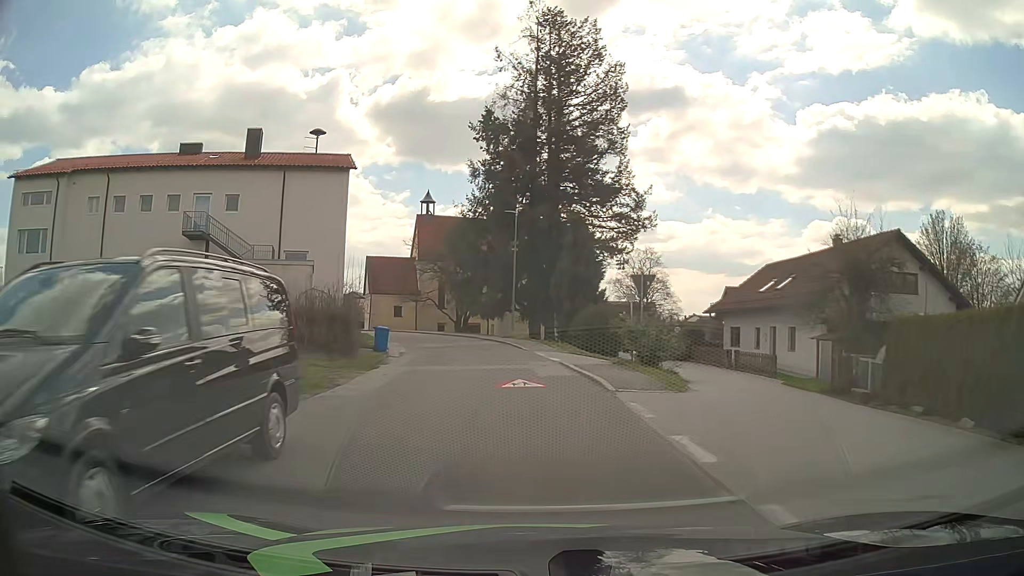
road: residential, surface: asphalt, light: Day
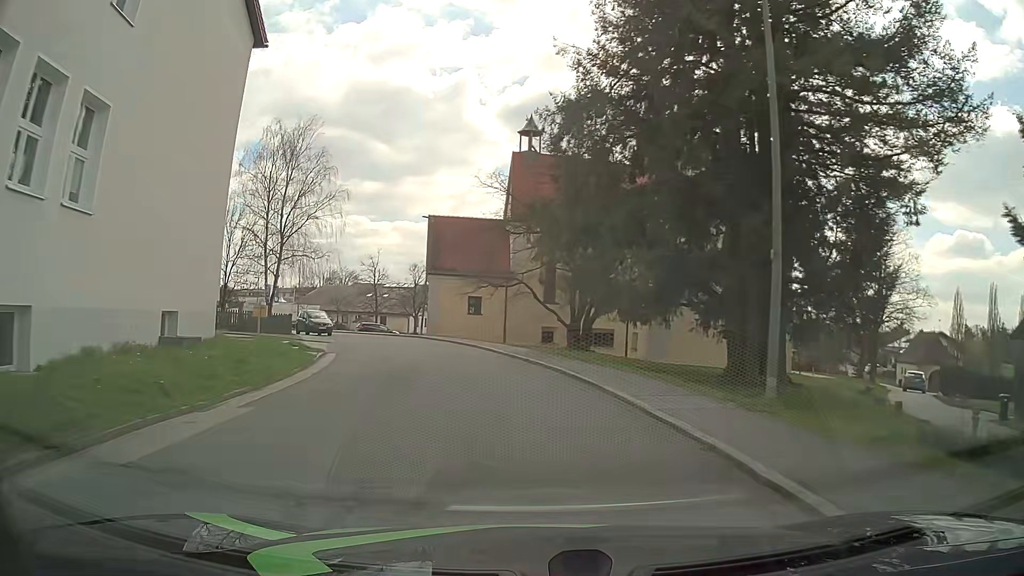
(-2.7, +33.2) m; -11°
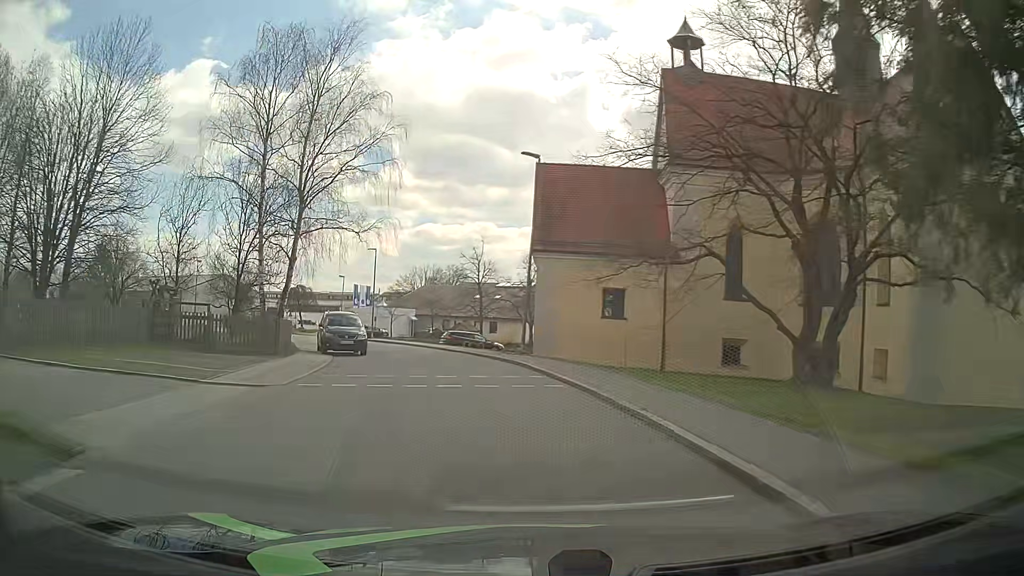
(-1.7, +19.2) m; -11°
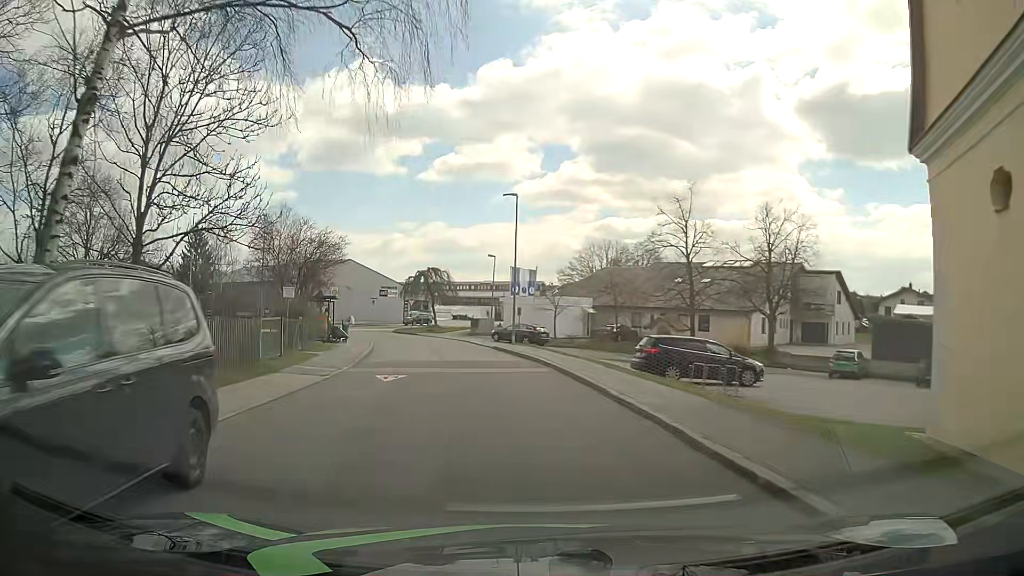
(-3.0, +24.8) m; -15°
(0, +10) (-1, +20) (-3, +30) (-5, +40) (-8, +49) (-13, +58) (-16, +67) (-11, +76) (-5, +84) (+2, +91) m
